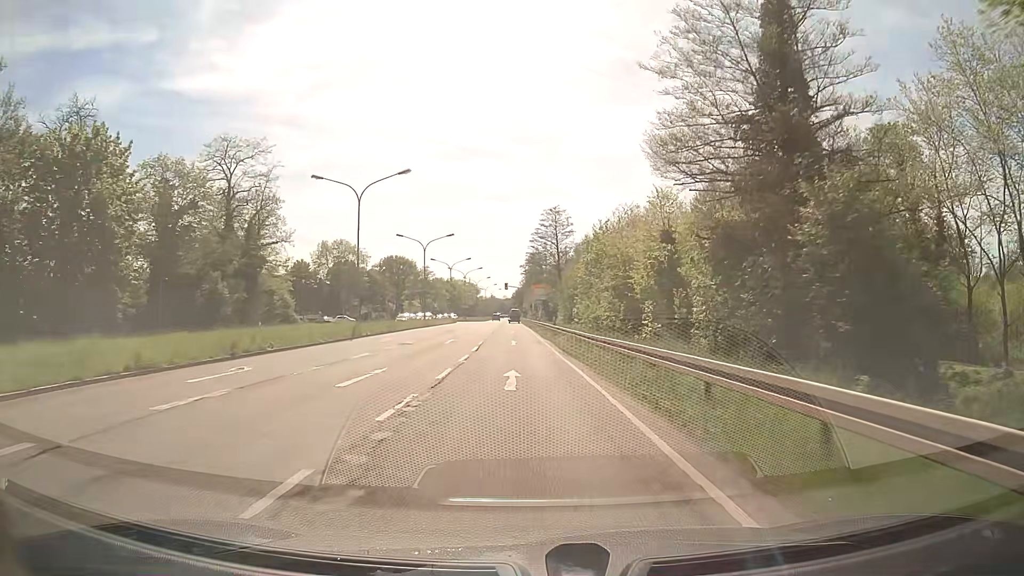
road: primary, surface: asphalt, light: Day
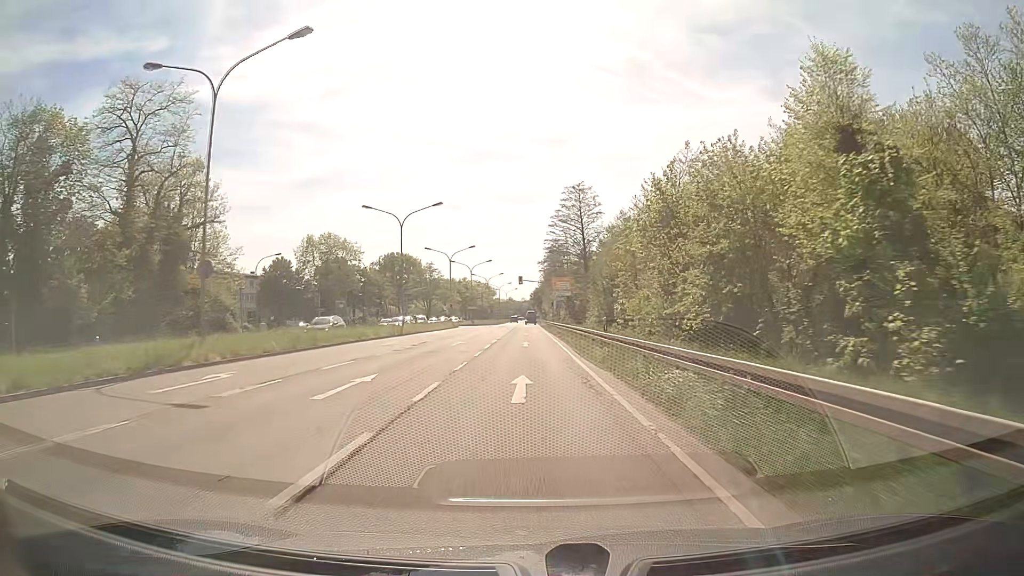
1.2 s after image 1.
(-0.3, +22.2) m; -1°
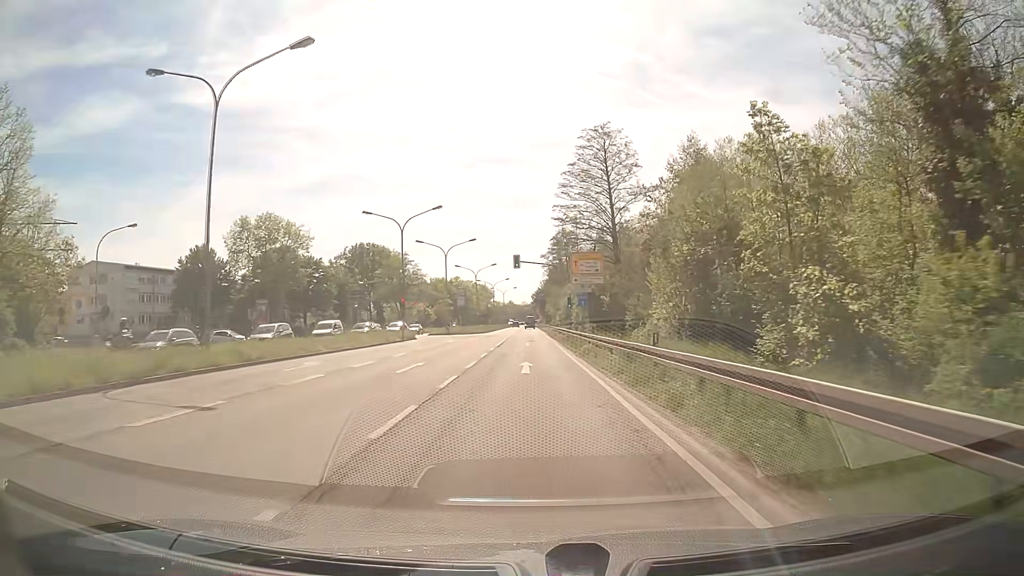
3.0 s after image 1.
(-0.3, +33.1) m; 0°
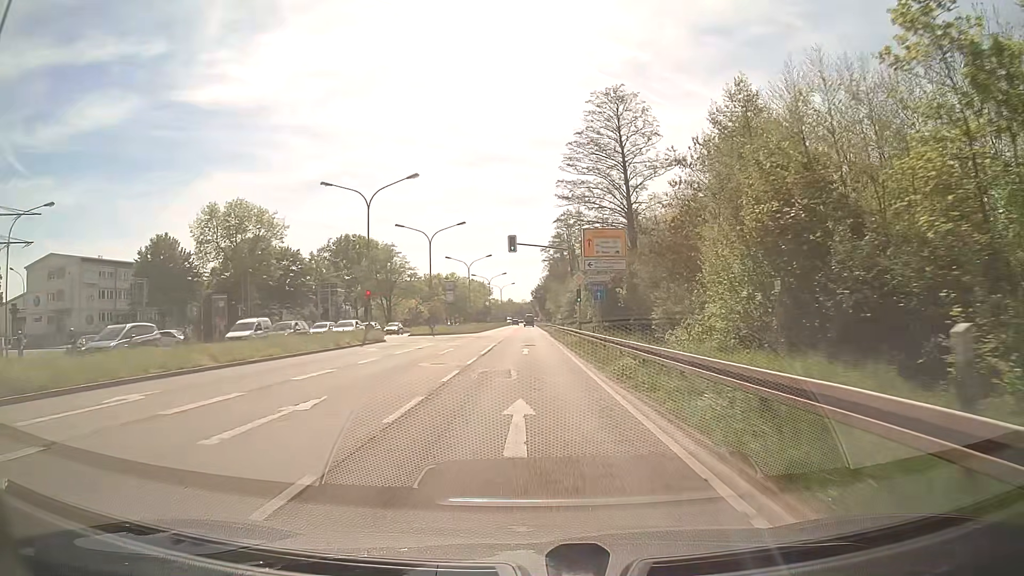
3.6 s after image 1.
(0.0, +10.9) m; 0°
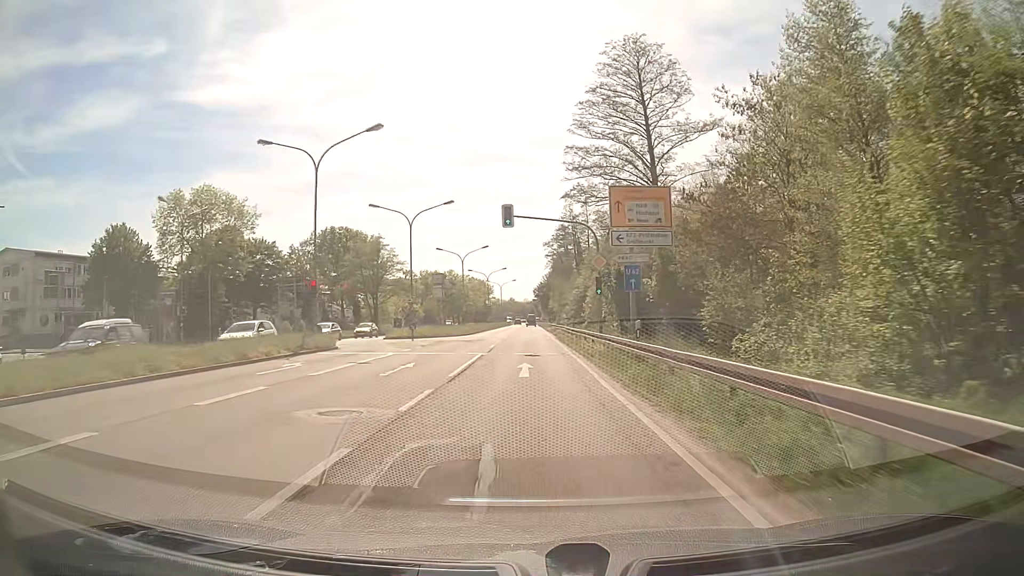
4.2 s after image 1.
(0.0, +10.9) m; 0°
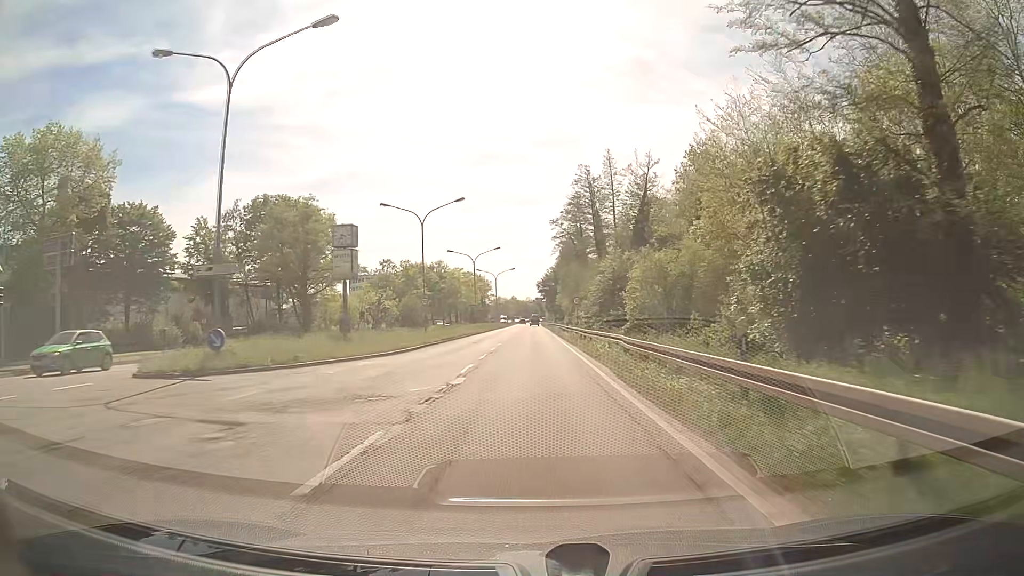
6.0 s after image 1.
(-0.2, +32.2) m; -1°
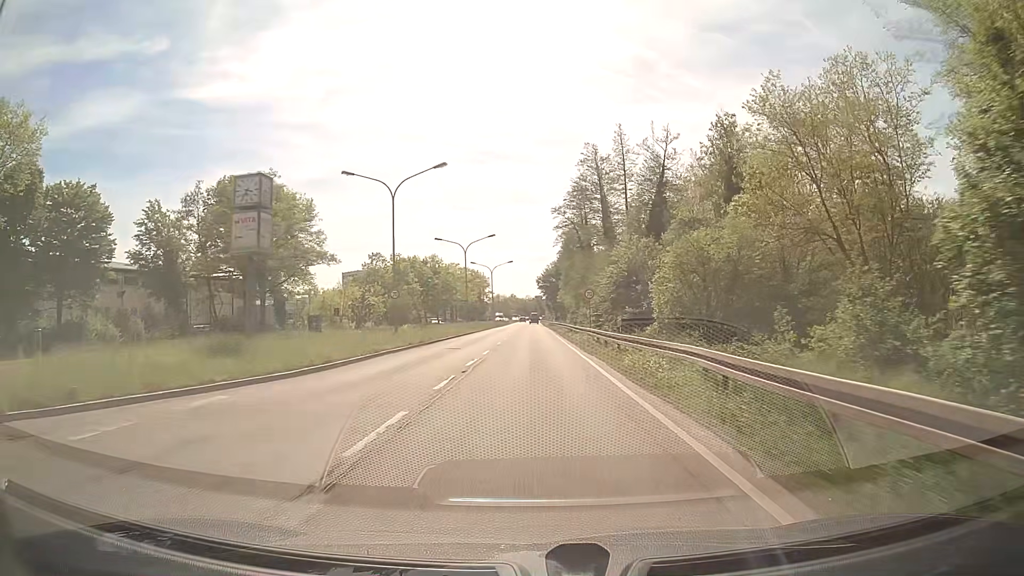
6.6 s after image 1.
(0.0, +10.6) m; 0°
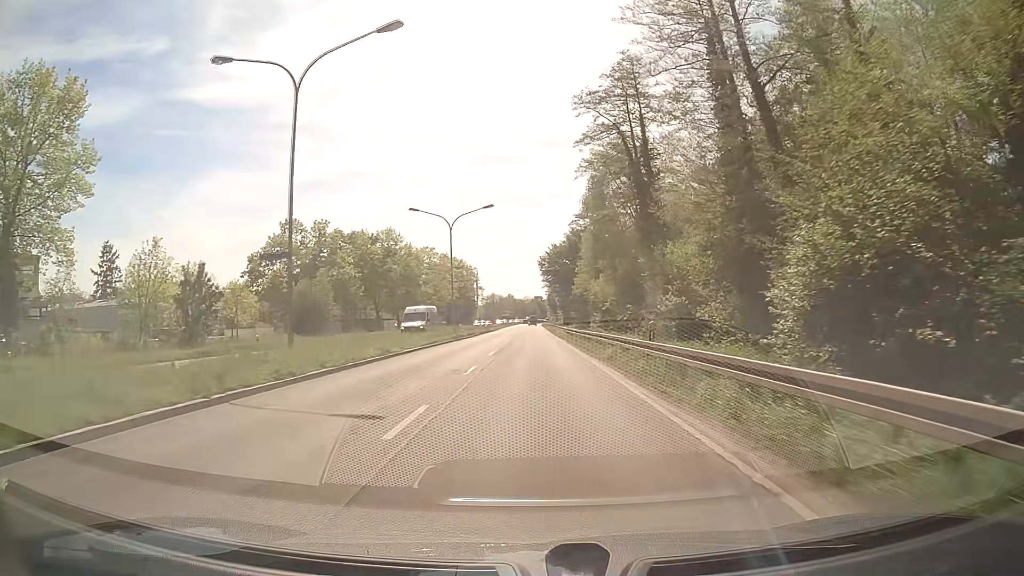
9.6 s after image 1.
(-0.3, +53.1) m; 0°
(0, +10) (0, +20) (0, +30) (0, +40) (0, +50) (0, +60) (0, +70) (0, +80) (0, +90) (0, +100) m
